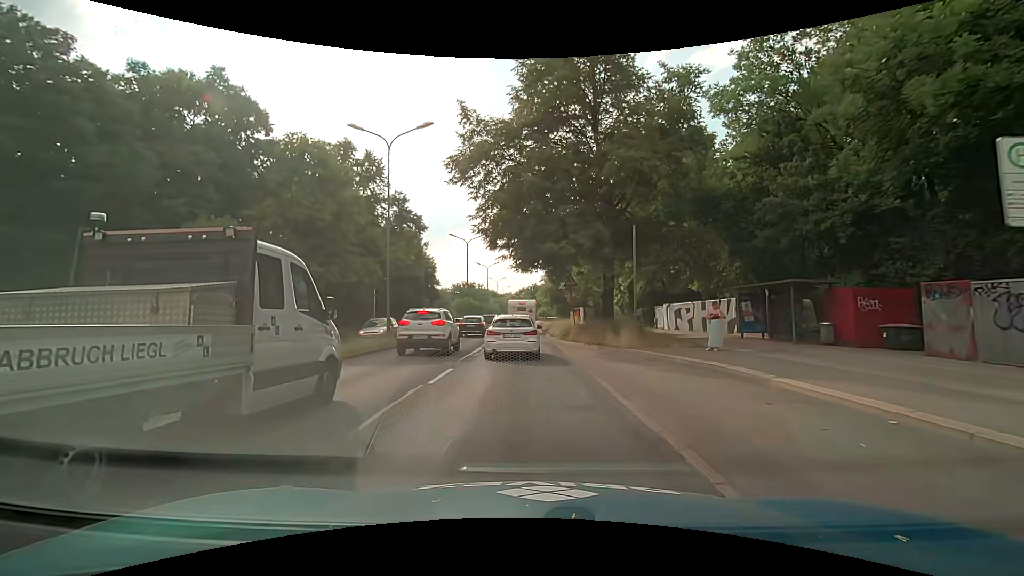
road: trunk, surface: asphalt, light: Day
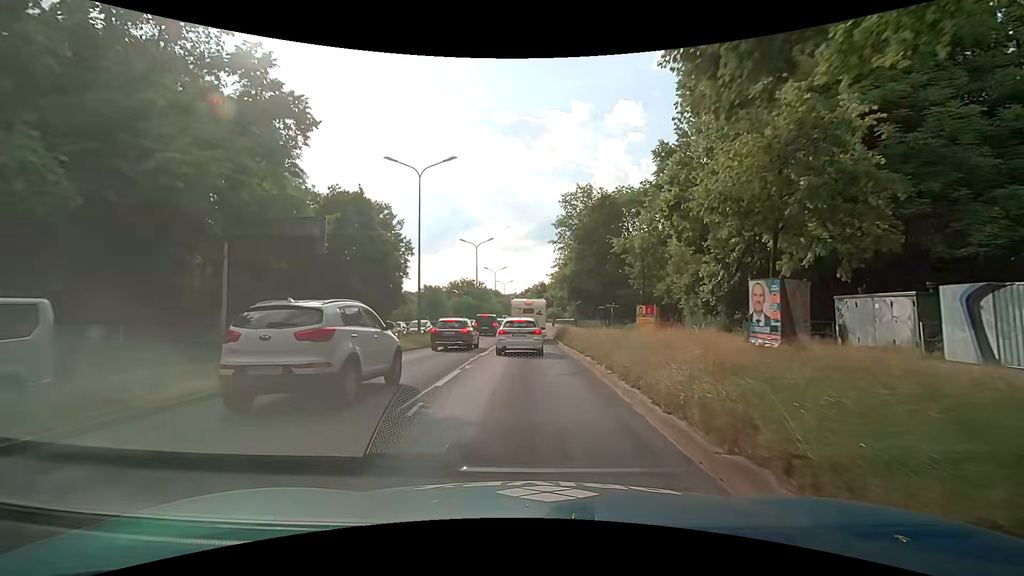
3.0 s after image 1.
(-0.3, +27.2) m; -1°
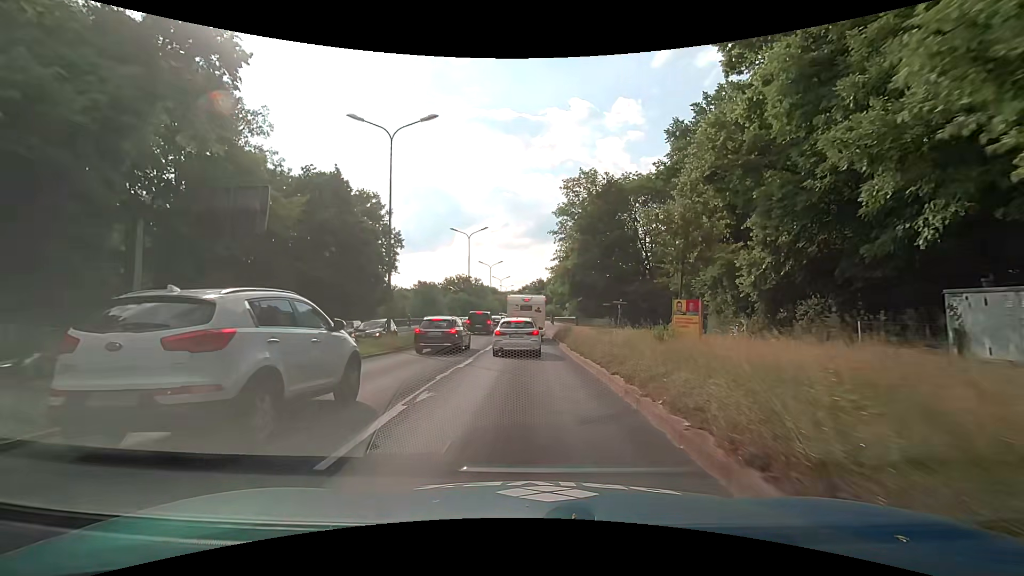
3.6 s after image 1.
(0.0, +5.5) m; +1°
